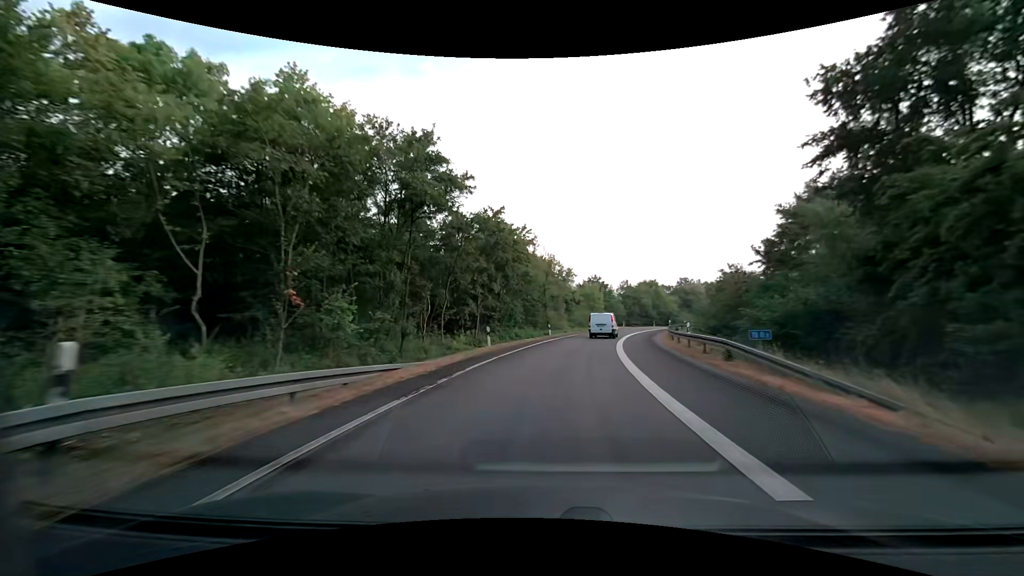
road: motorway_link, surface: asphalt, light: Day
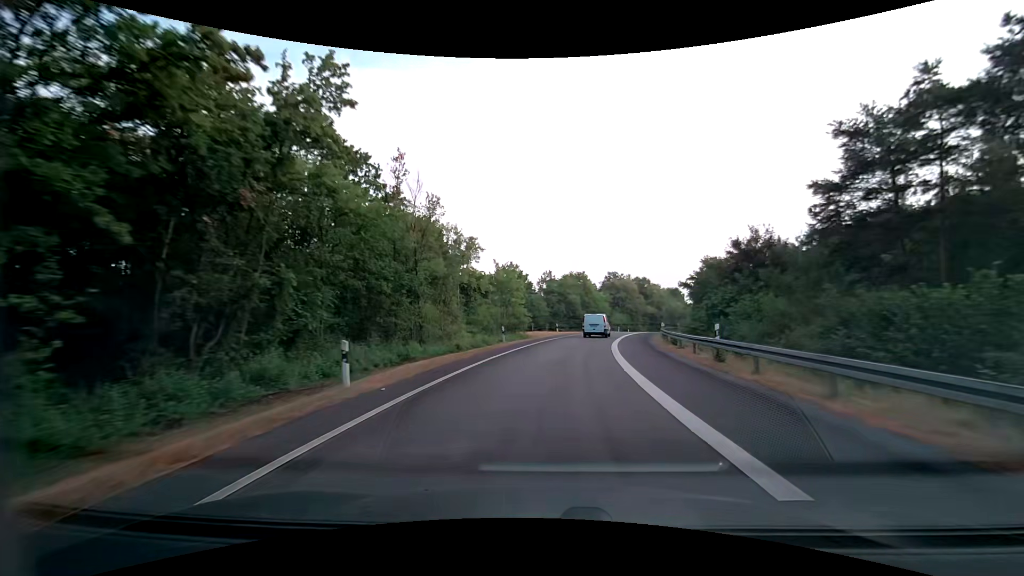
(+2.8, +31.9) m; +10°
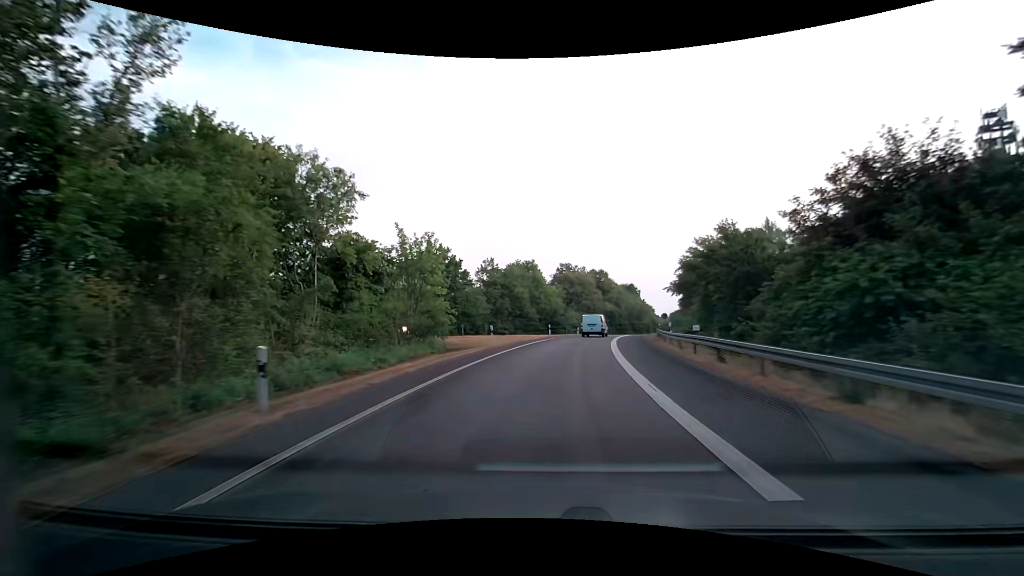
(+1.2, +21.3) m; +6°
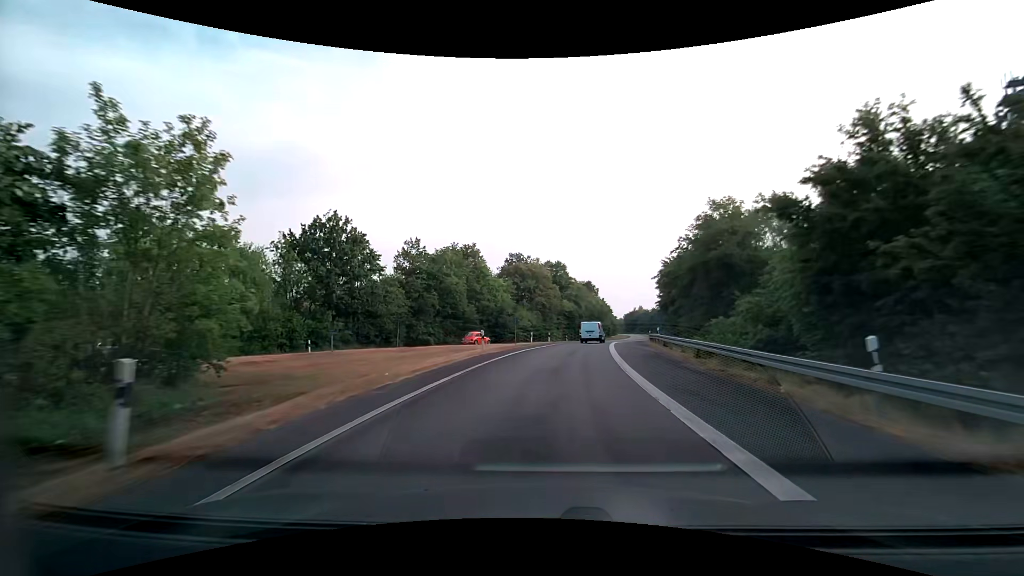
(+1.1, +21.2) m; +6°
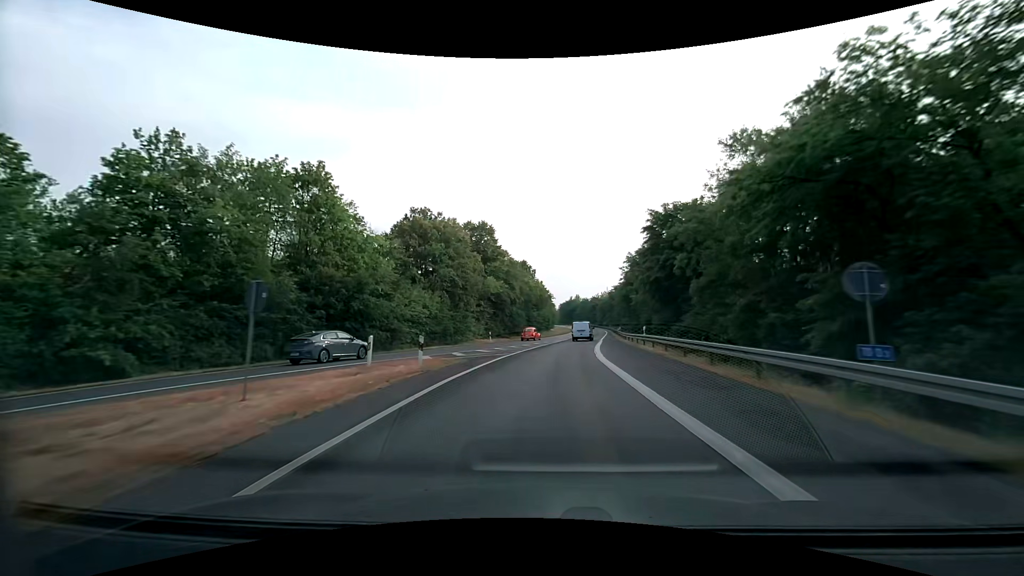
(+2.1, +31.9) m; +7°
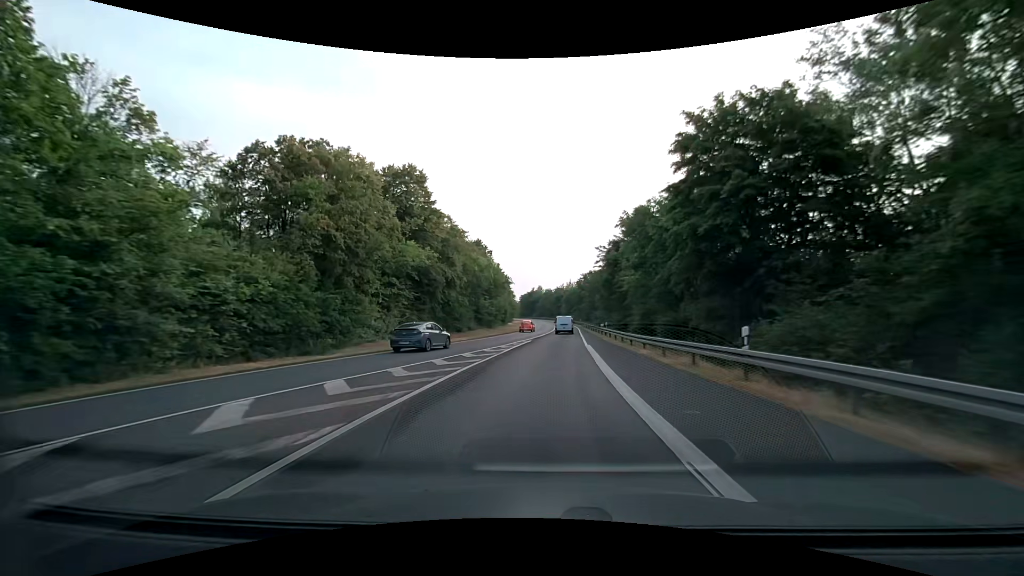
(+1.0, +21.6) m; +5°
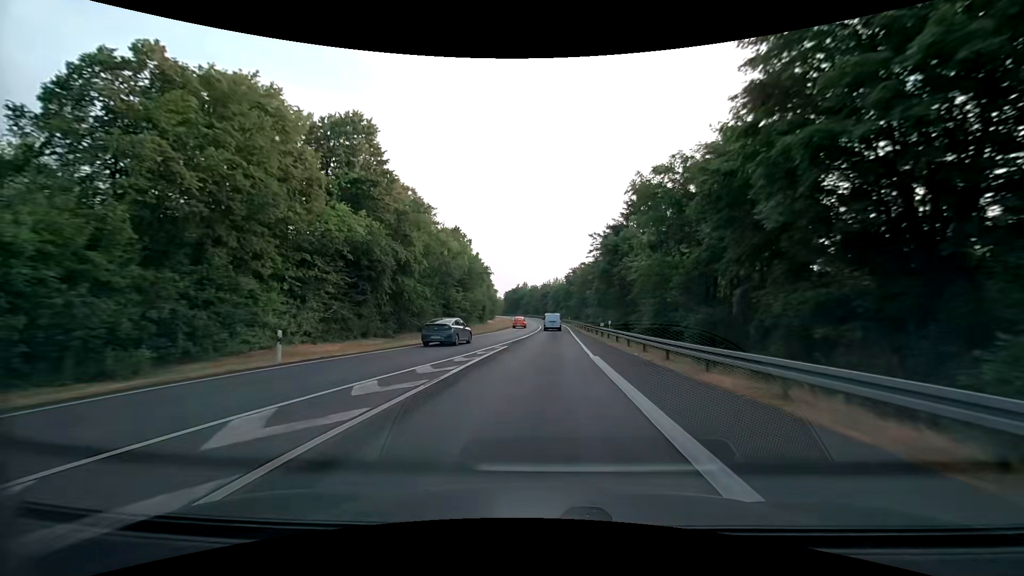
(+0.1, +11.0) m; +2°
